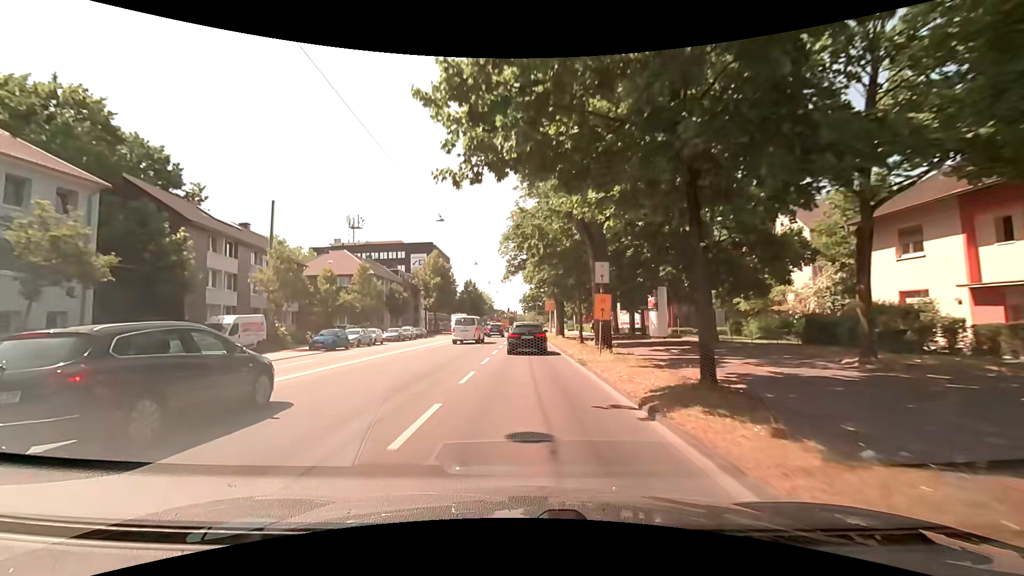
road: primary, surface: asphalt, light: Day
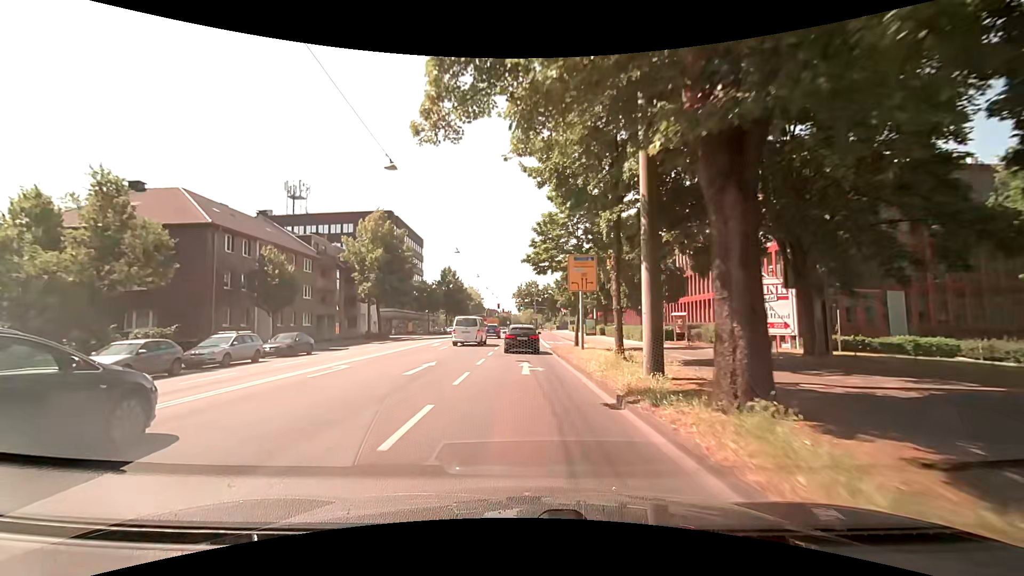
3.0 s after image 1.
(-0.5, +35.8) m; -1°
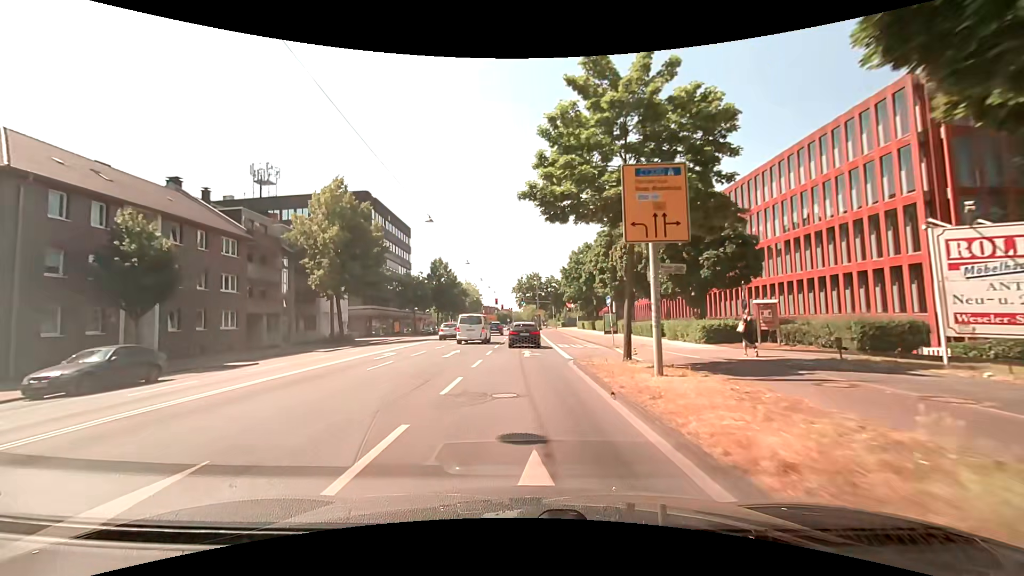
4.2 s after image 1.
(+0.3, +13.8) m; +2°
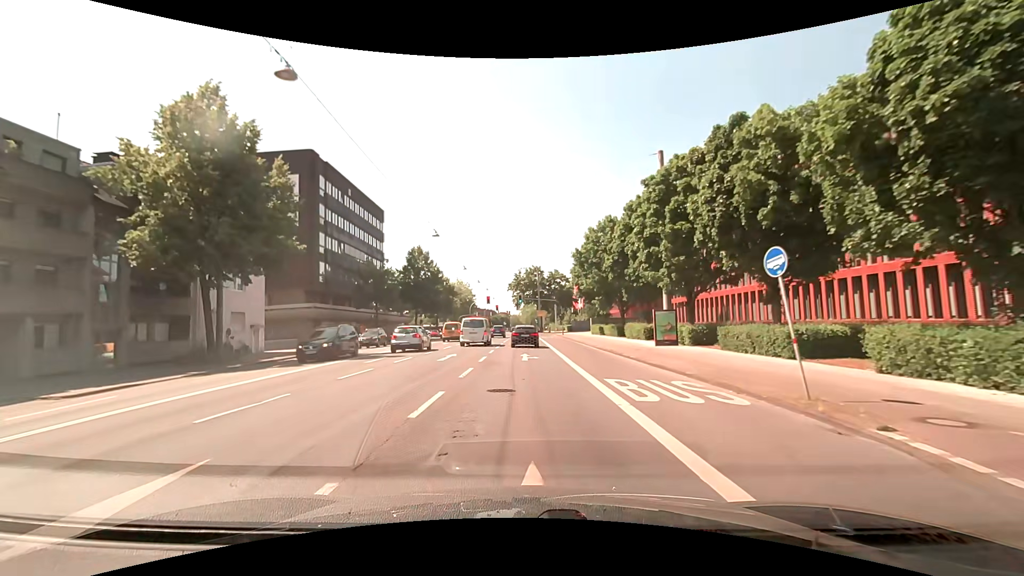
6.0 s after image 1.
(-0.5, +20.3) m; -1°
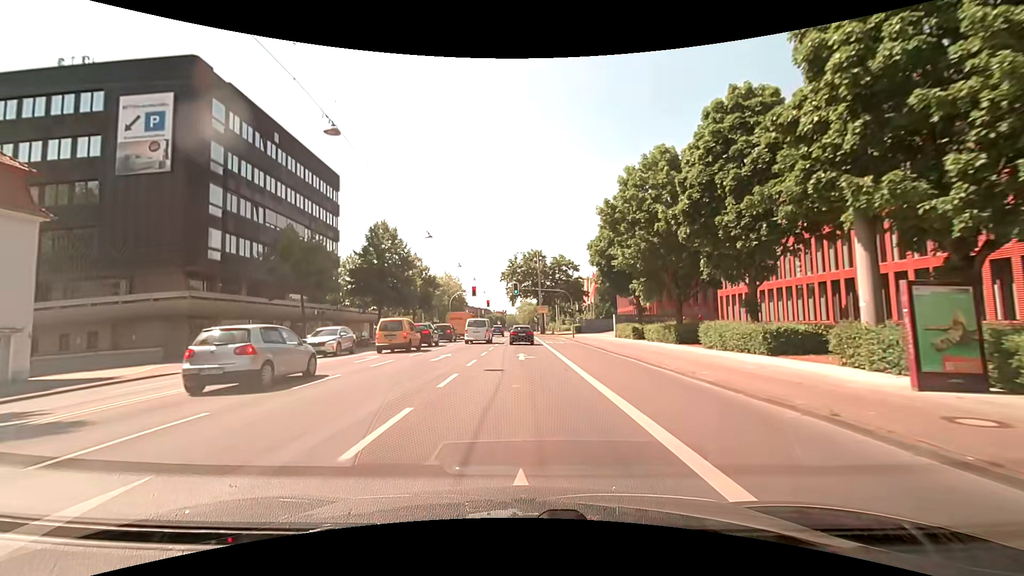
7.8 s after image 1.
(-0.2, +20.4) m; -1°
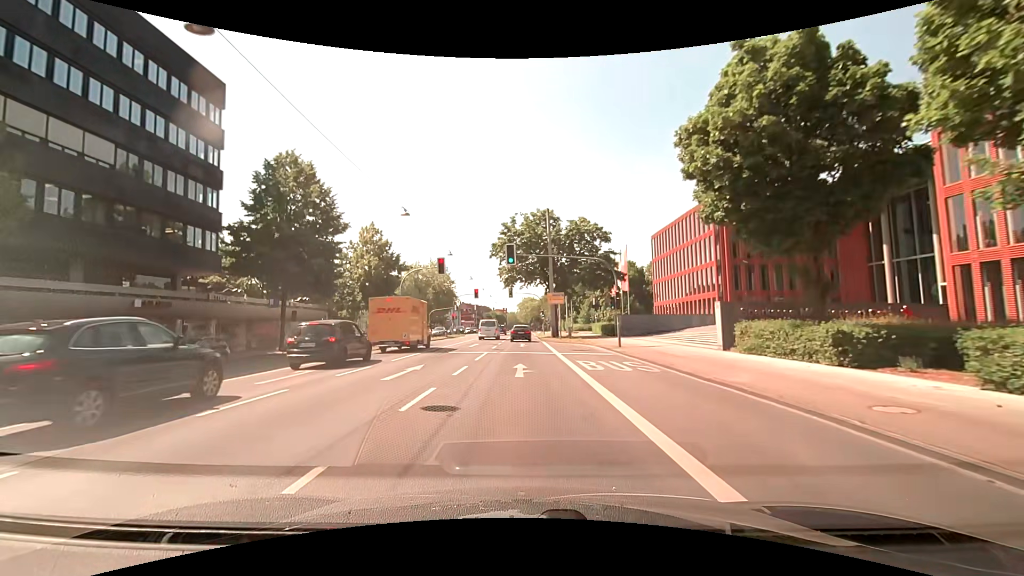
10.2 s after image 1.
(+0.2, +26.9) m; 0°
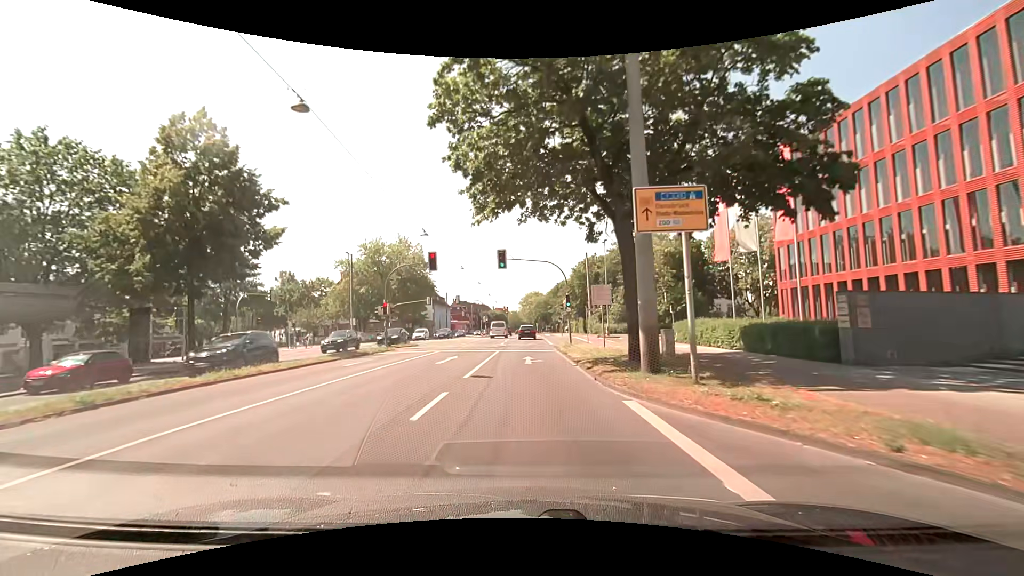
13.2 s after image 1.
(-0.2, +35.2) m; 0°
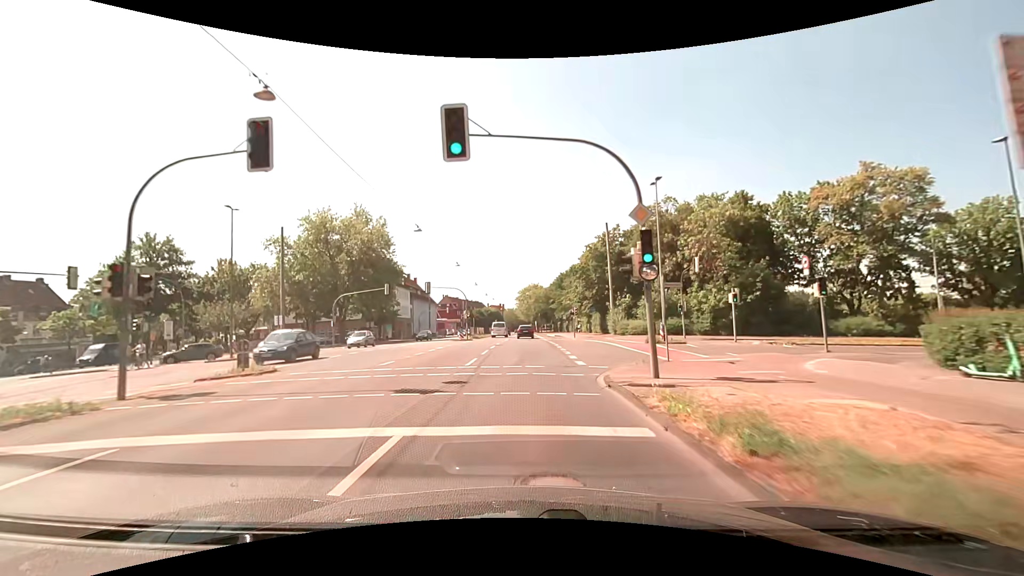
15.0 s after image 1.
(+0.1, +22.2) m; 0°
(0, +10) (0, +20) (0, +30) (0, +40) (0, +50) (0, +60) (0, +70) (0, +80) (0, +90) (0, +100) m
